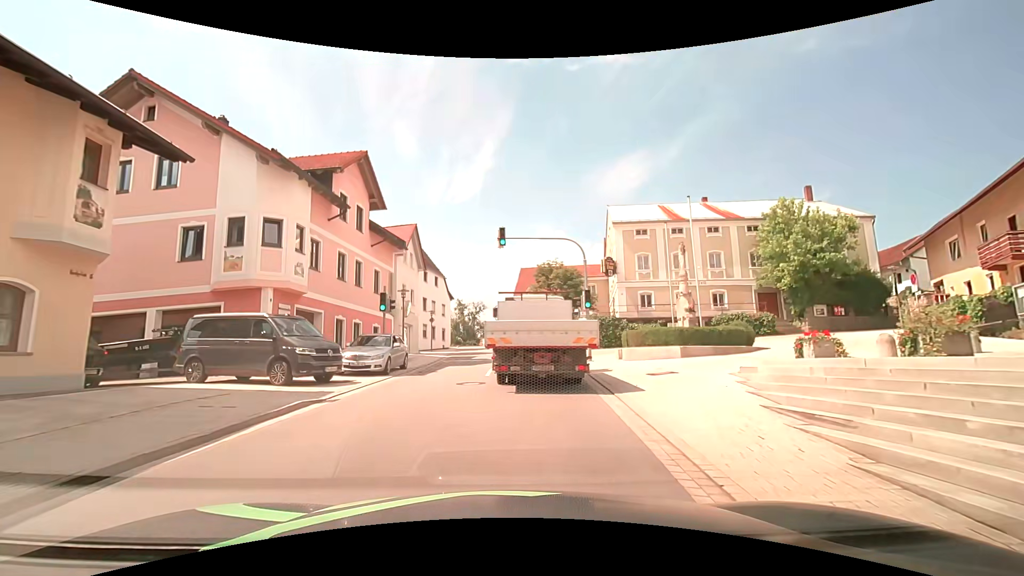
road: tertiary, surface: asphalt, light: Day
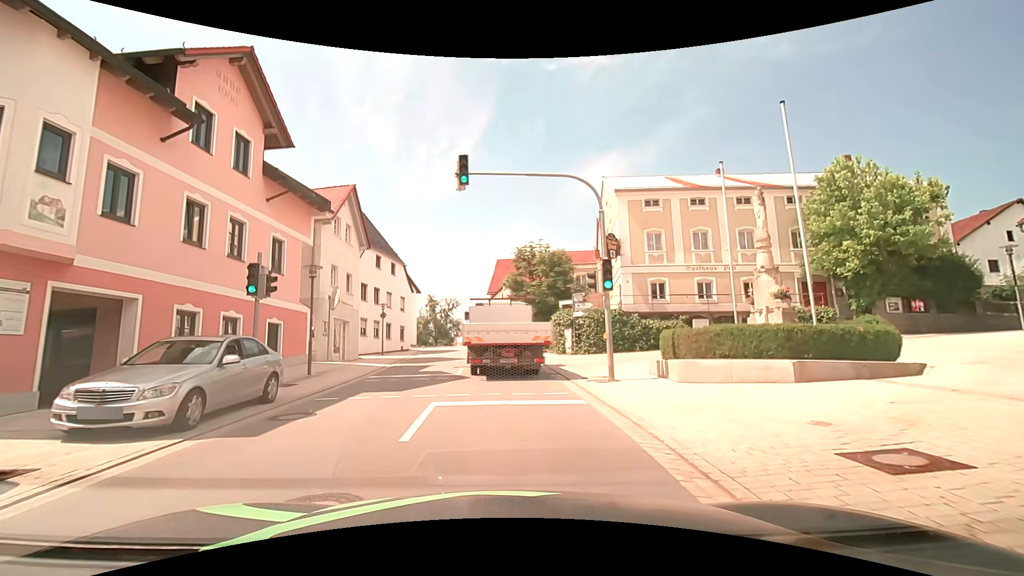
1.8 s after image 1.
(+0.2, +9.3) m; +2°
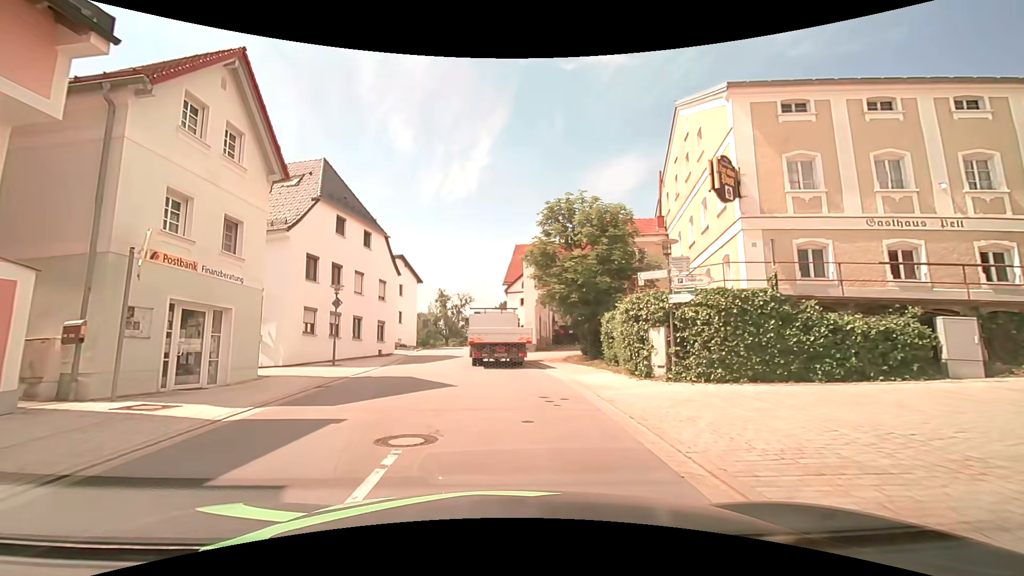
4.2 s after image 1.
(0.0, +13.8) m; -1°
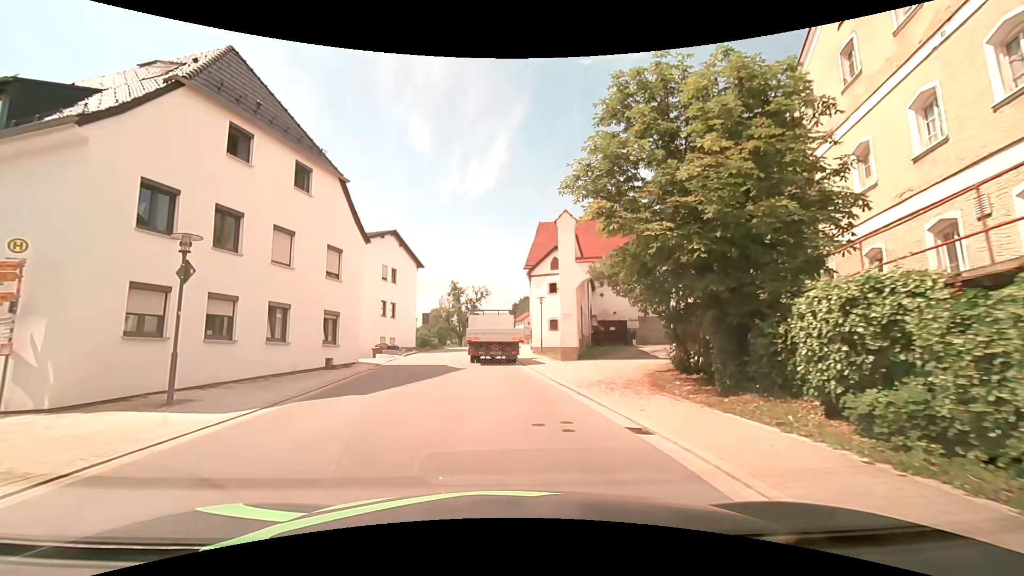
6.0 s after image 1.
(-0.3, +12.7) m; -2°
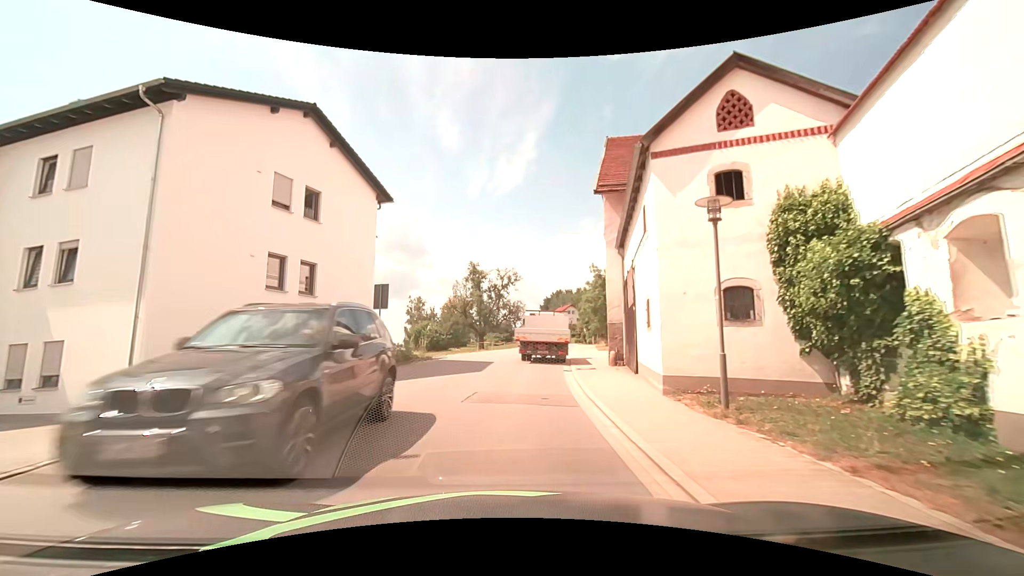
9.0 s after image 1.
(-1.2, +24.3) m; -5°
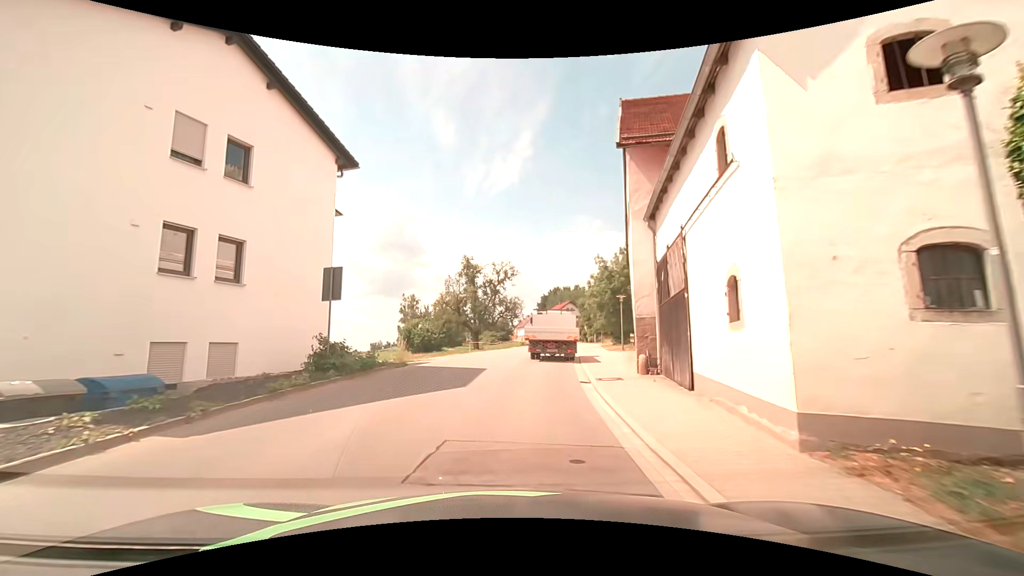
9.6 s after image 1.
(+0.1, +5.2) m; +1°
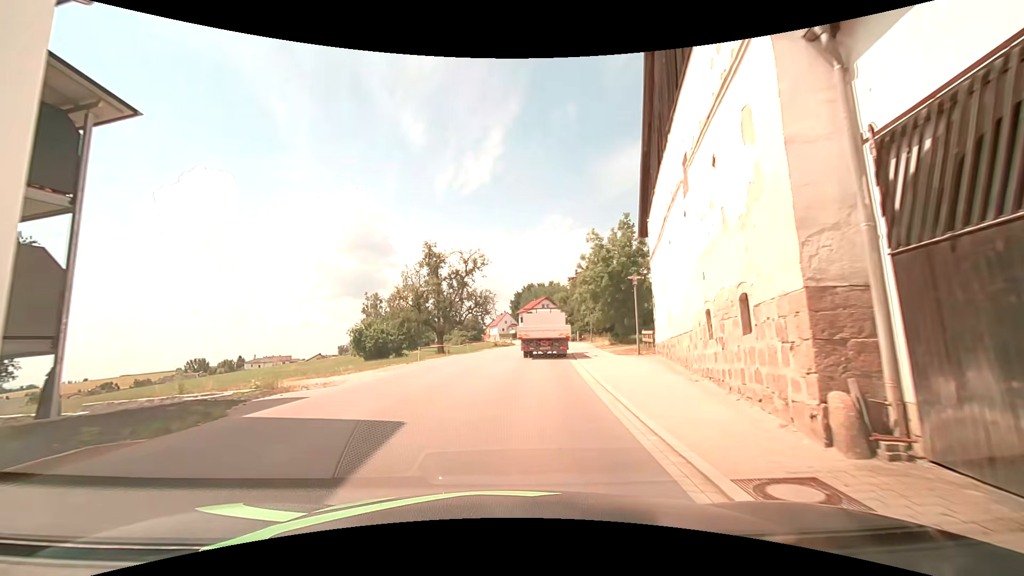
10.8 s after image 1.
(+0.2, +10.8) m; +2°
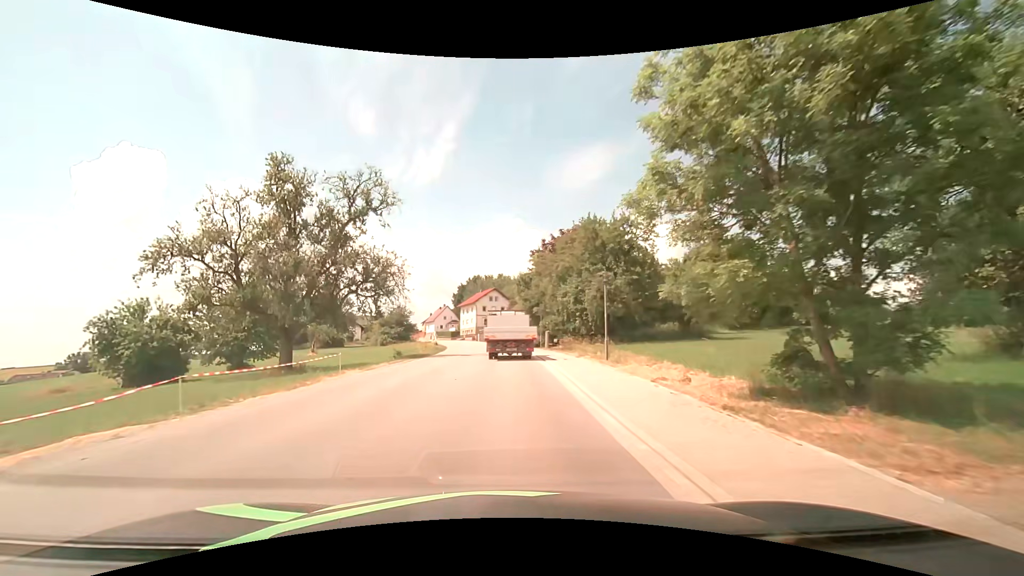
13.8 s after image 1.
(+2.0, +28.9) m; +7°
(0, +10) (0, +20) (0, +30) (0, +40) (-1, +50) (-2, +60) (-3, +70) (-5, +80) (-7, +89) (-10, +99) m
